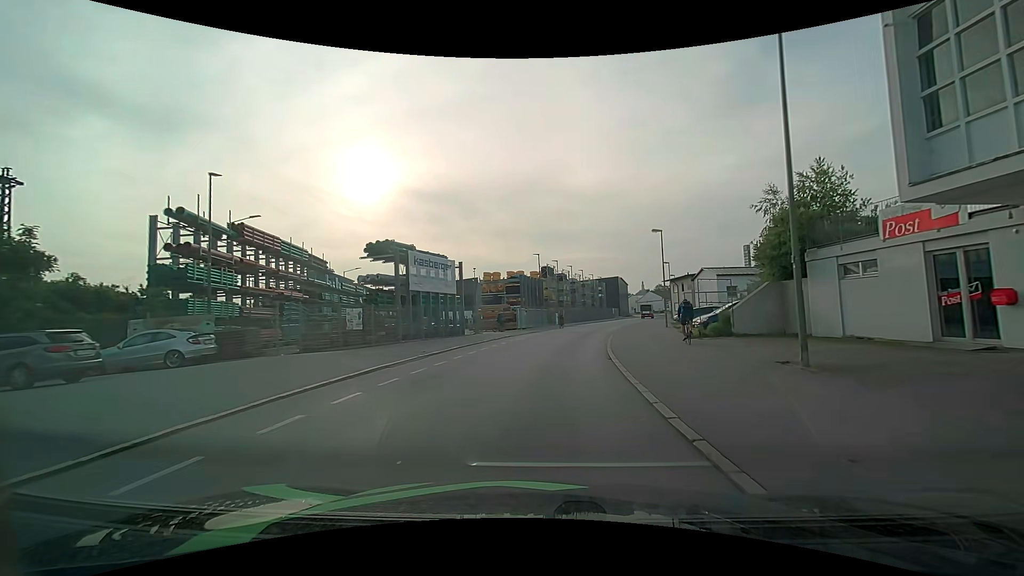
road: residential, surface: asphalt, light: Day
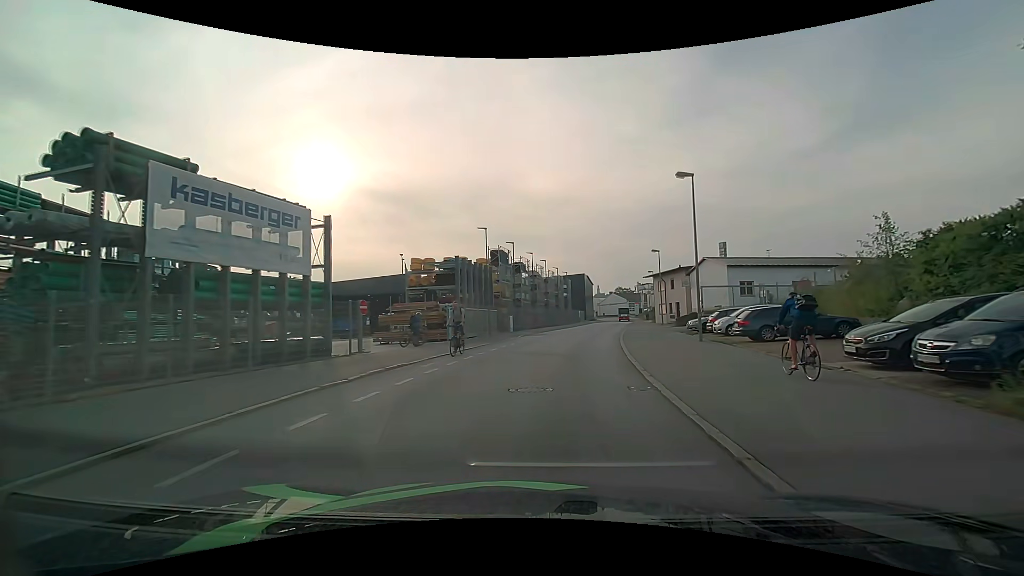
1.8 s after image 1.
(+0.7, +17.9) m; +5°
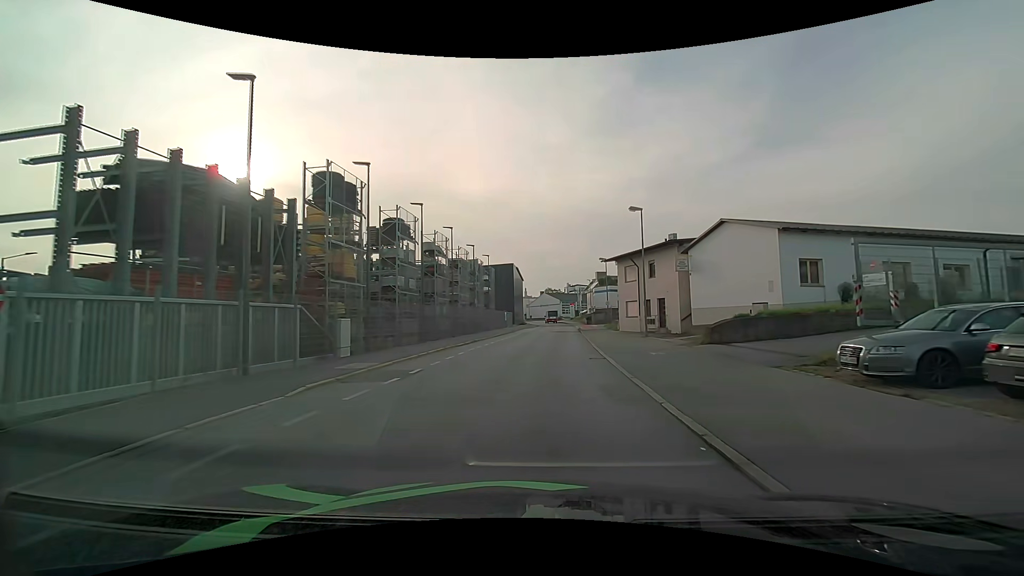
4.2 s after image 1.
(+1.6, +23.4) m; +8°
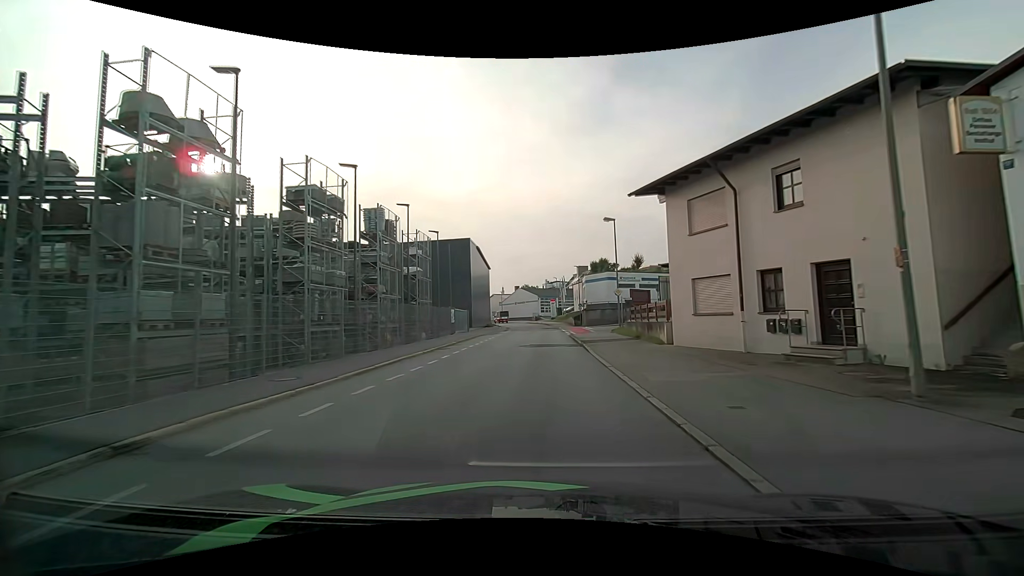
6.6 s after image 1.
(+0.8, +23.4) m; +2°
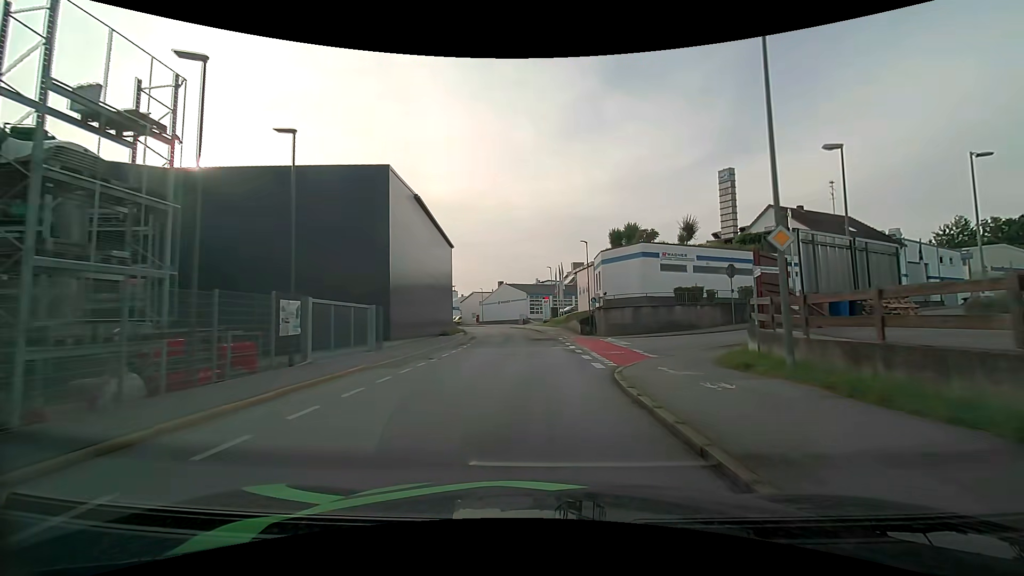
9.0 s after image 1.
(+0.3, +24.6) m; +1°
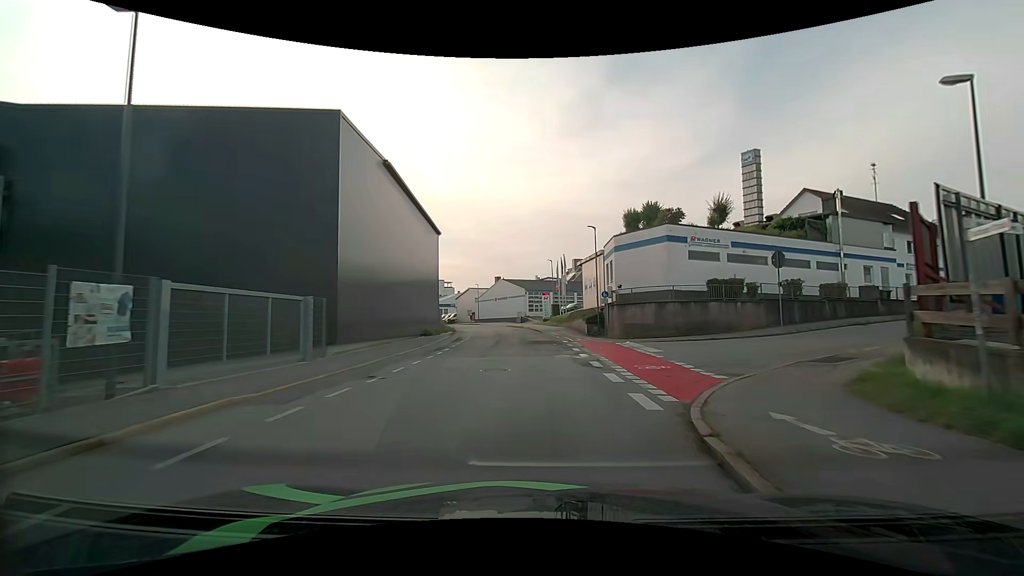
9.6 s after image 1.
(+0.1, +6.5) m; 0°
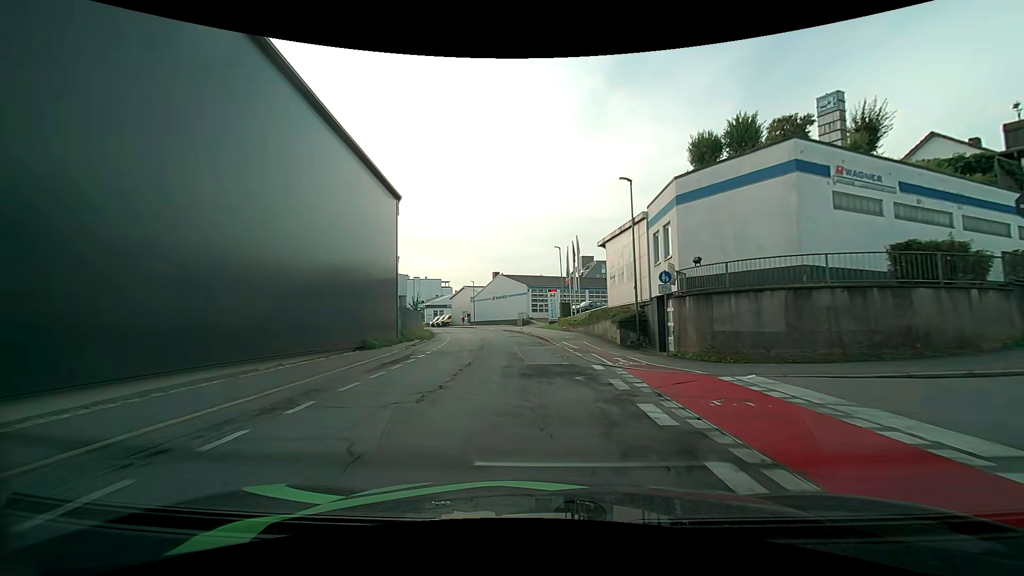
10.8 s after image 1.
(+0.1, +13.4) m; 0°
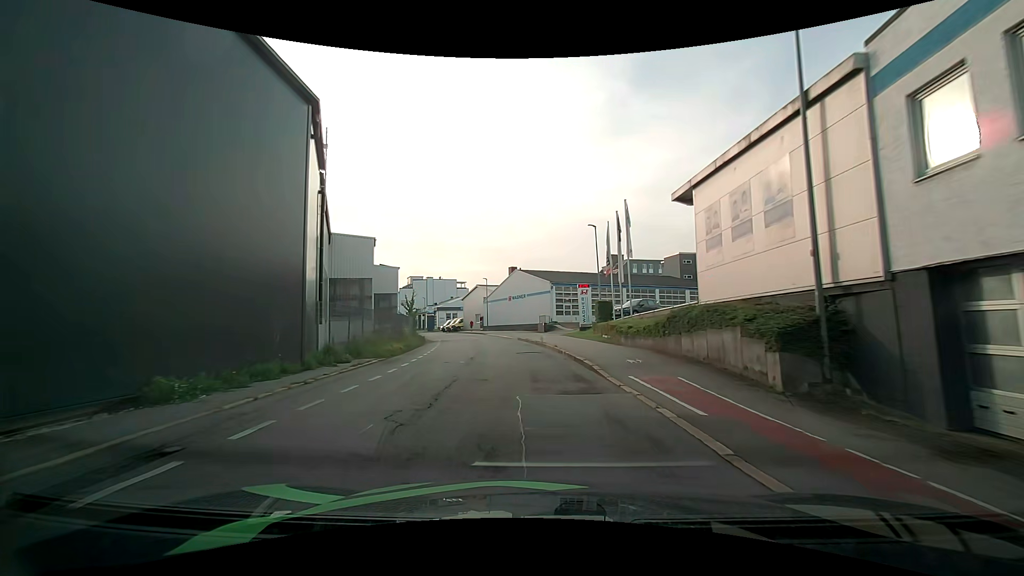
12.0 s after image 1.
(-0.3, +13.9) m; -2°
(0, +10) (0, +20) (-1, +30) (-3, +40) (-5, +50) (-8, +59) (-11, +69) (-15, +78) (-19, +87) (-23, +96) m
